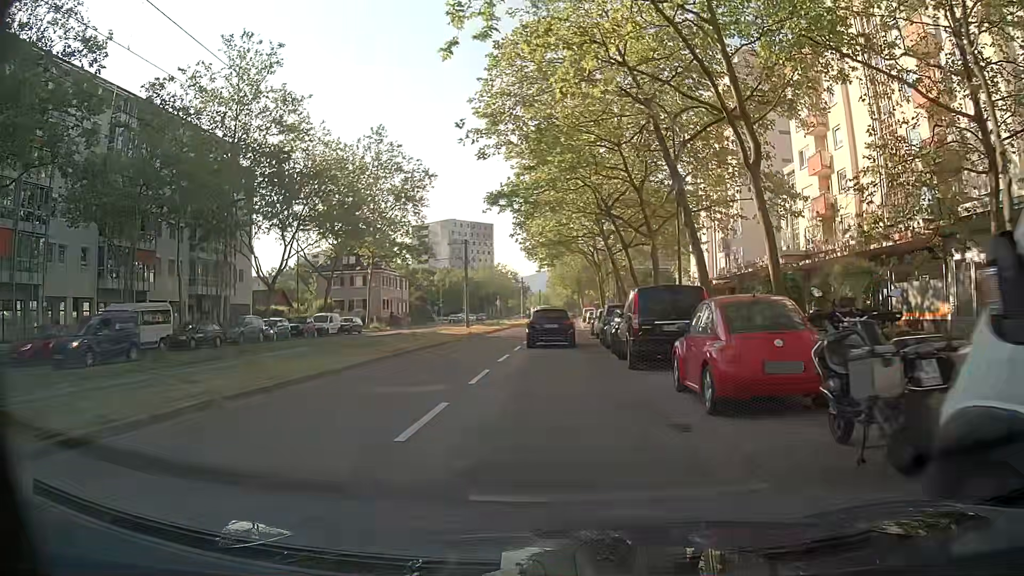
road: tertiary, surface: asphalt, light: Day
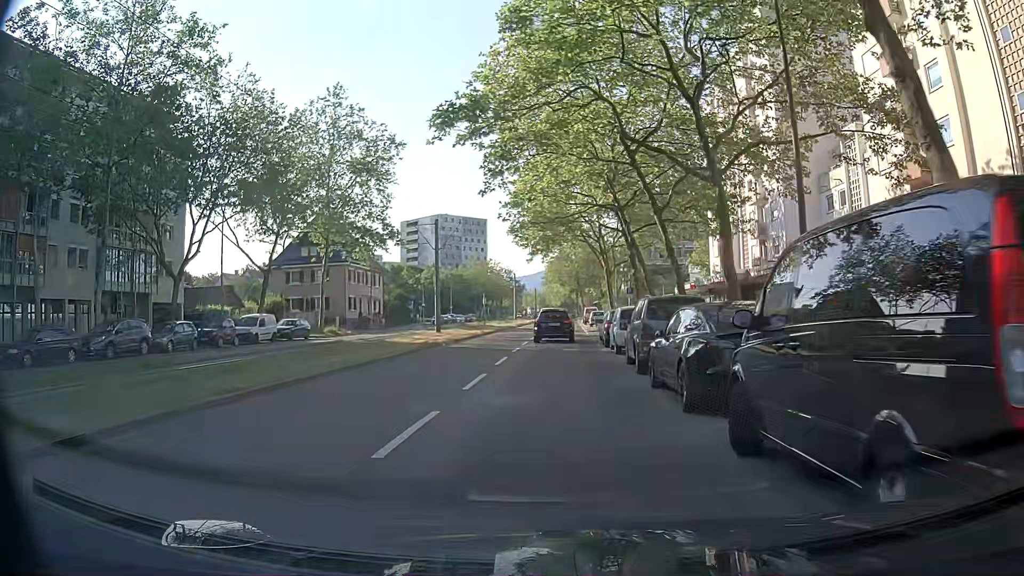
(+0.1, +12.7) m; -1°
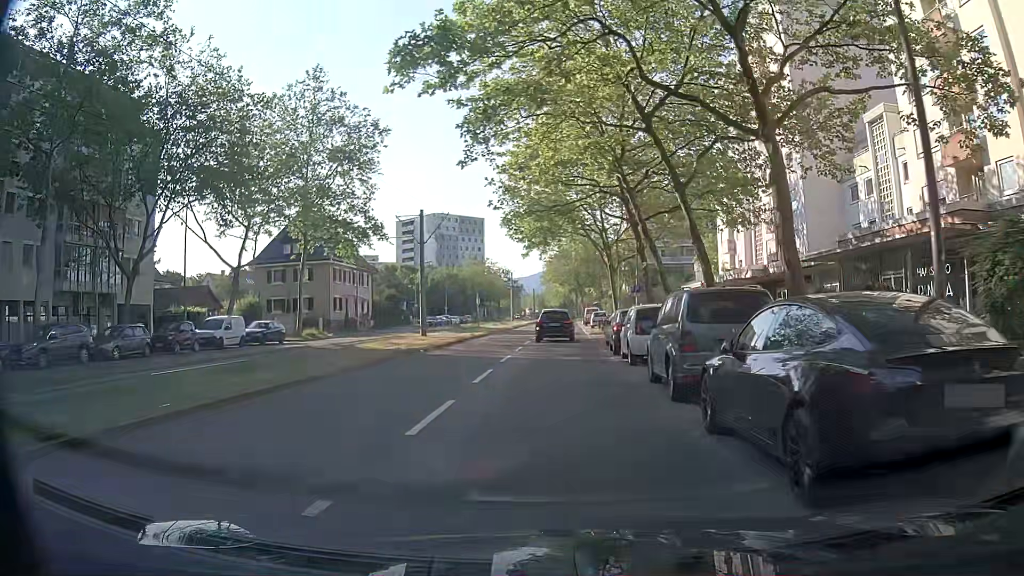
(+0.1, +4.6) m; +1°
